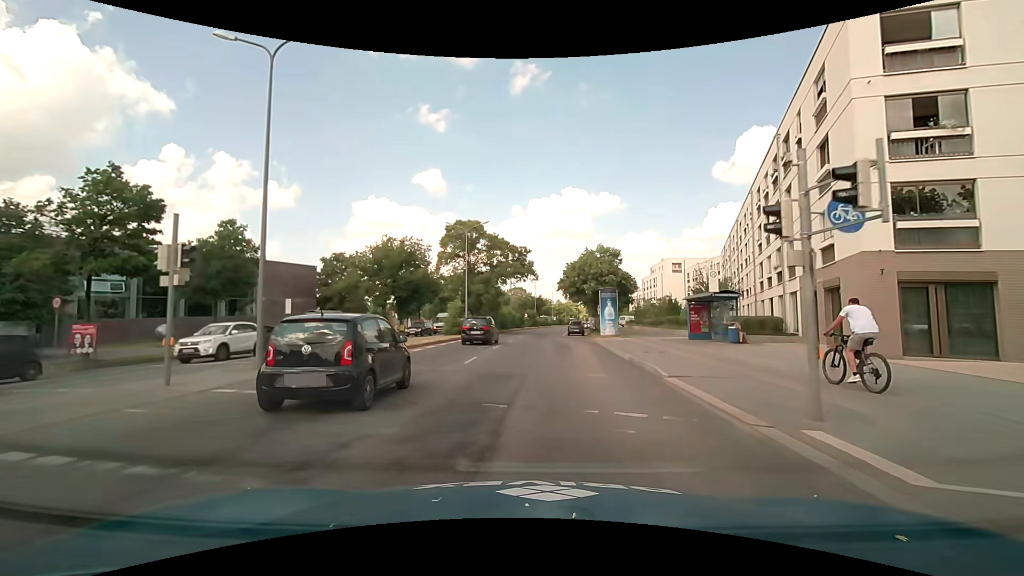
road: primary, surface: asphalt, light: Day
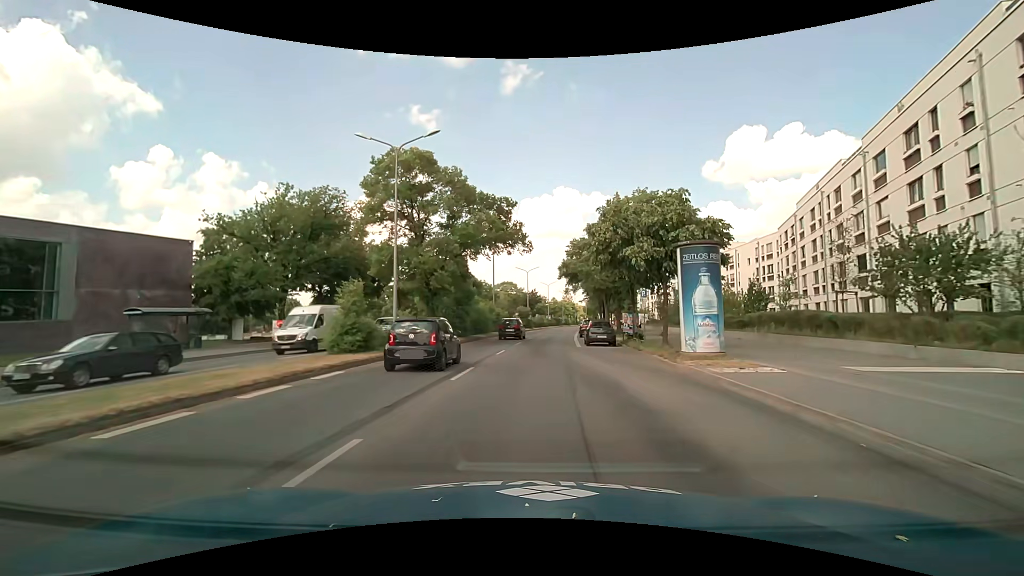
(0.0, +22.4) m; +1°
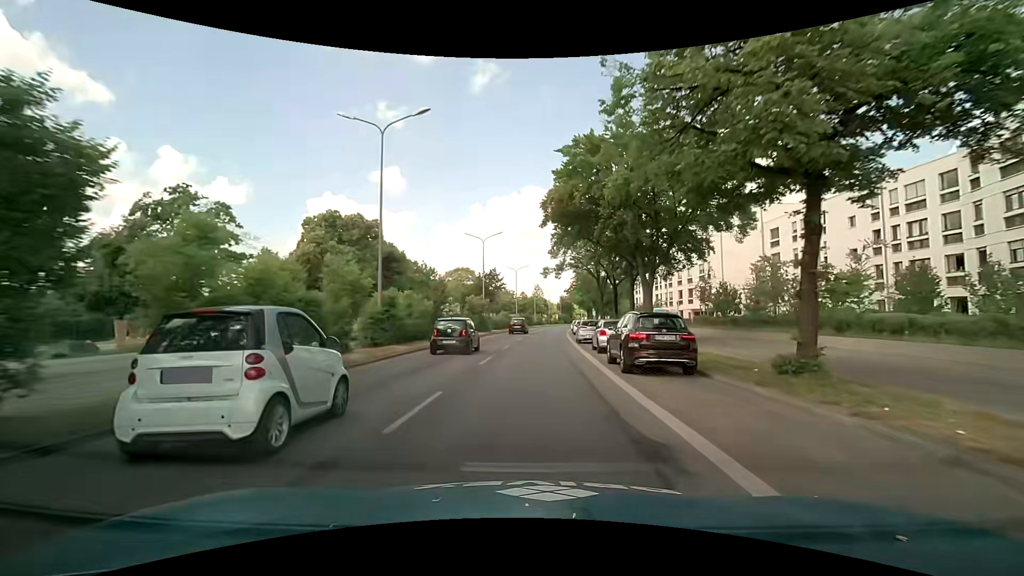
(+1.0, +32.4) m; +3°
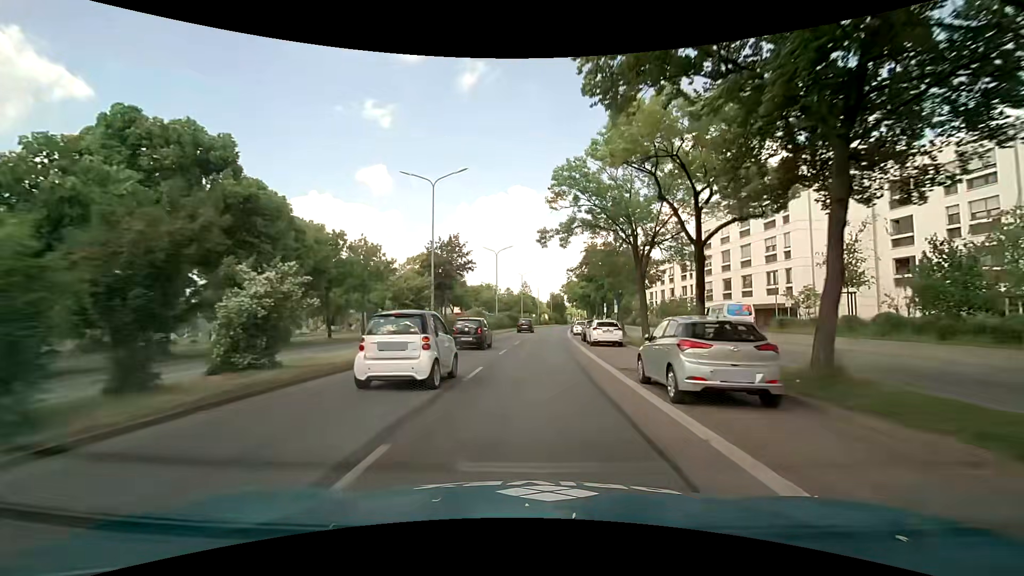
(+0.4, +22.1) m; +2°
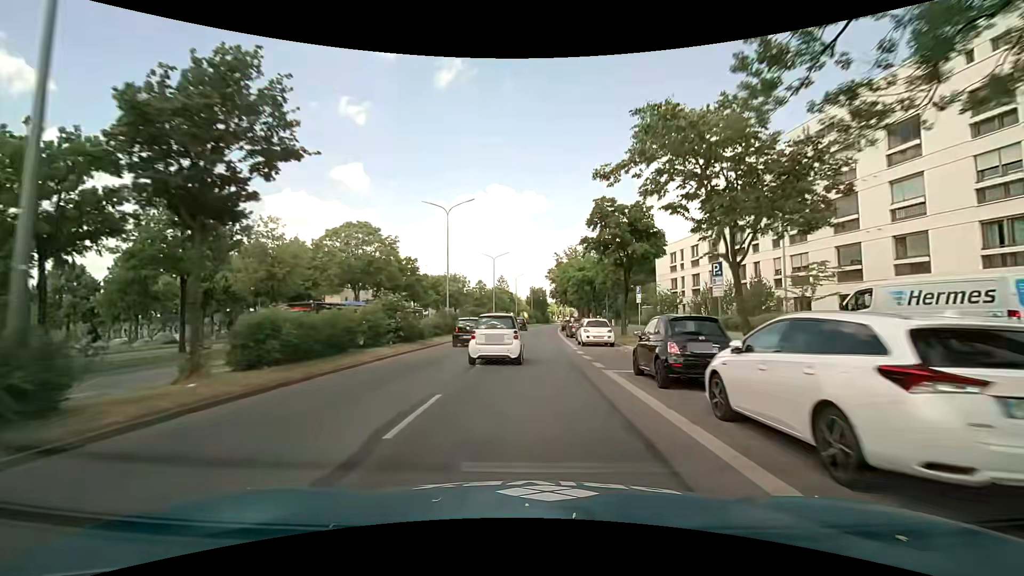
(+0.4, +23.5) m; +2°
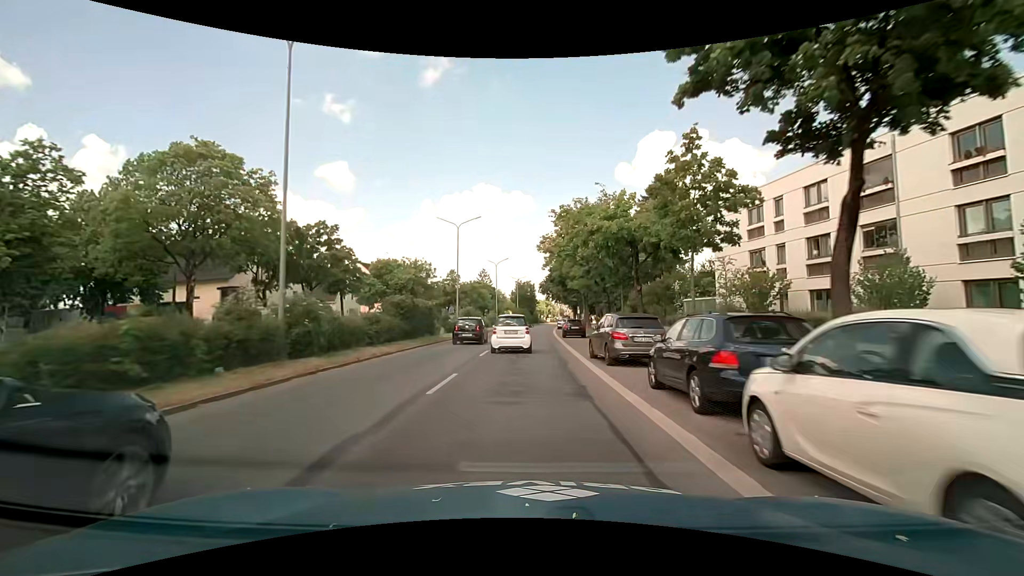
(+0.4, +23.7) m; +1°
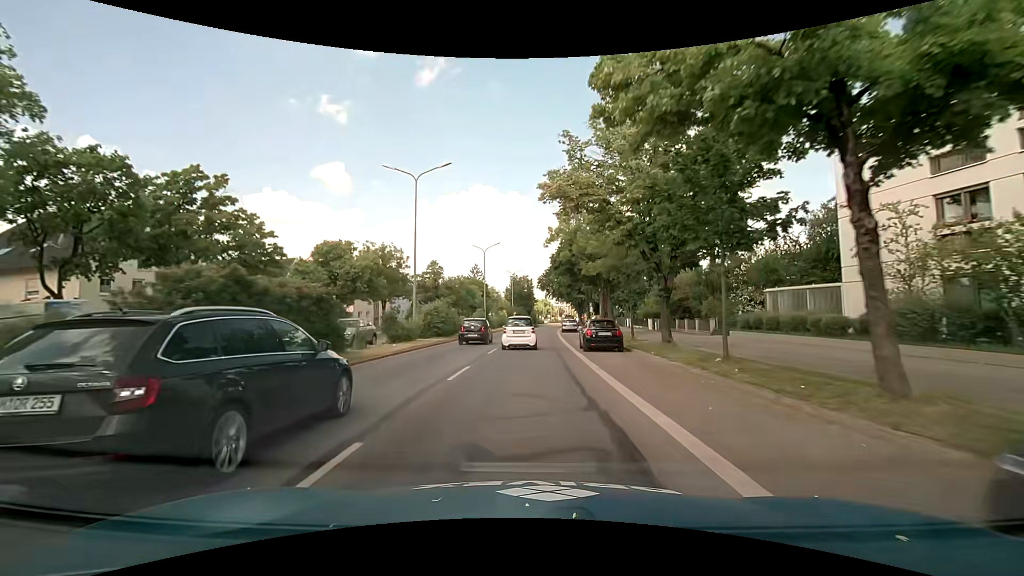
(0.0, +15.8) m; 0°
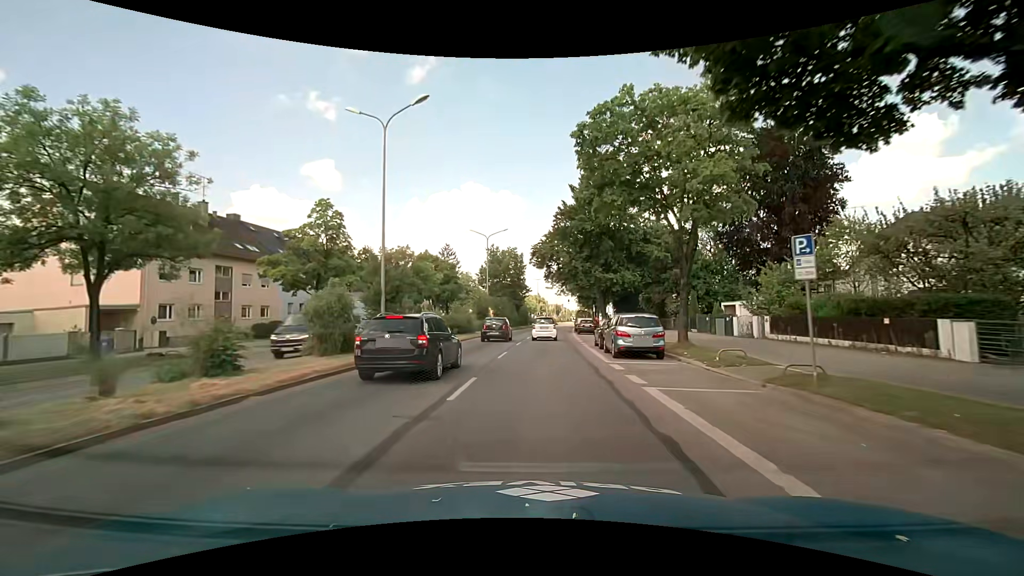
(+0.3, +39.2) m; +1°
(0, +10) (0, +20) (+1, +30) (+1, +40) (+2, +50) (+3, +60) (+3, +70) (+4, +80) (+5, +90) (+7, +100) m
